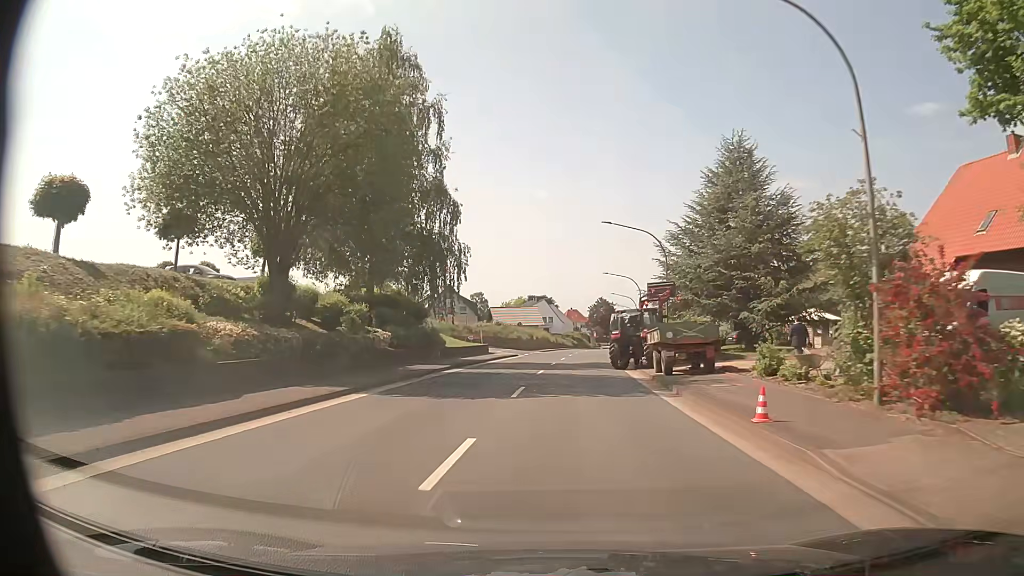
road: primary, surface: asphalt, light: Day
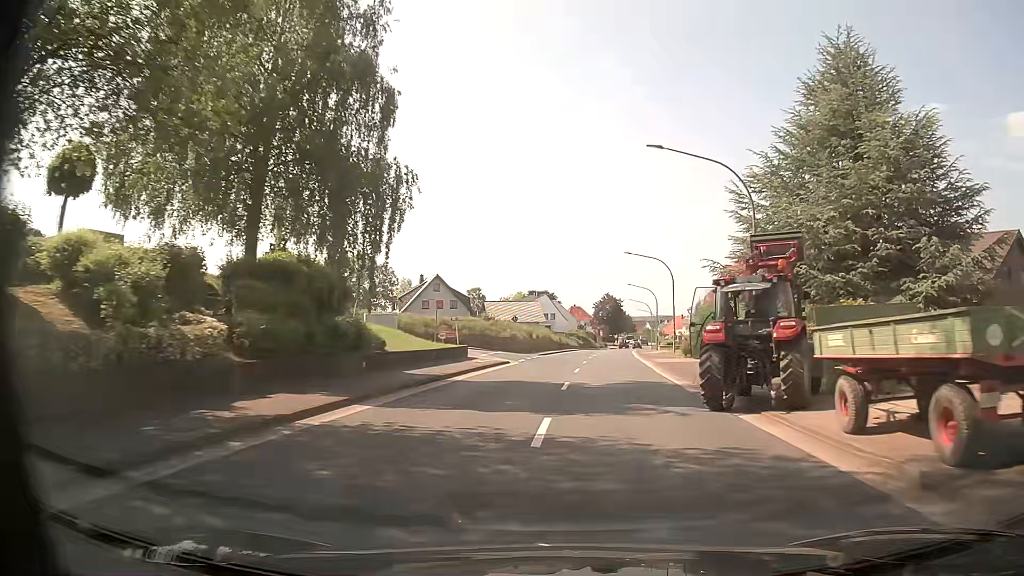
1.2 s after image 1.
(-0.2, +15.8) m; -1°
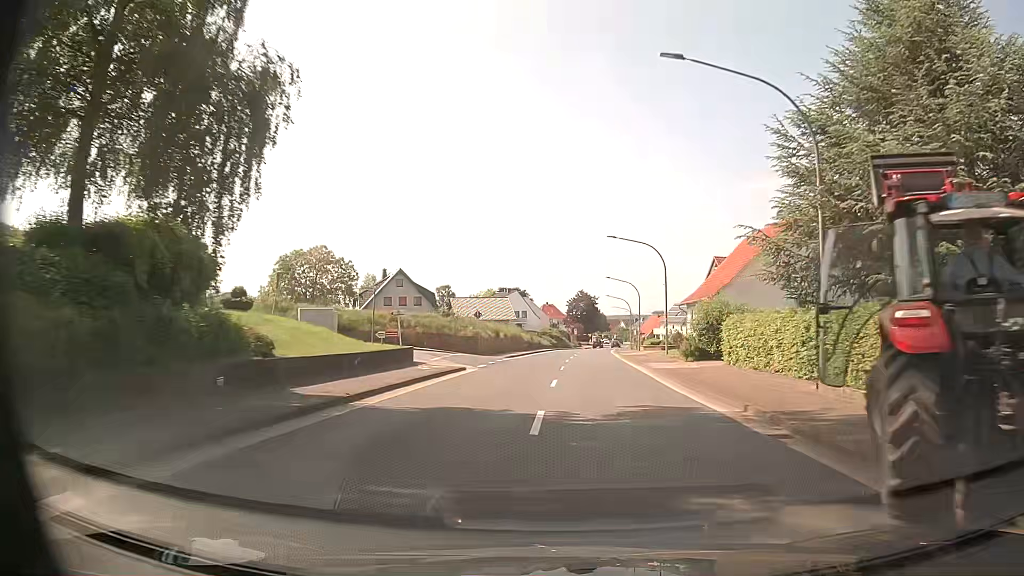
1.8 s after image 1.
(+0.2, +8.0) m; +3°
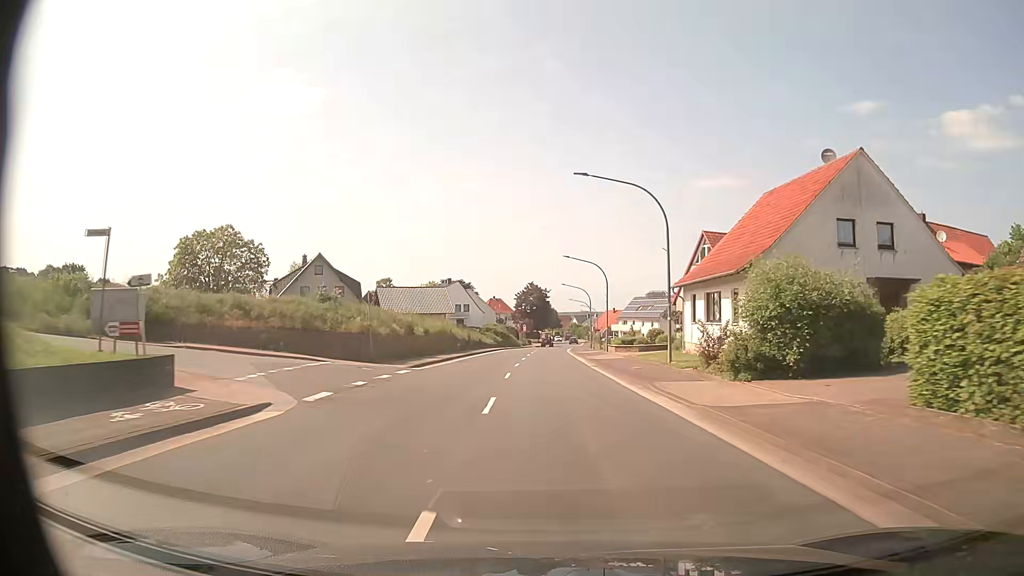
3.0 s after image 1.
(+0.7, +16.3) m; +4°
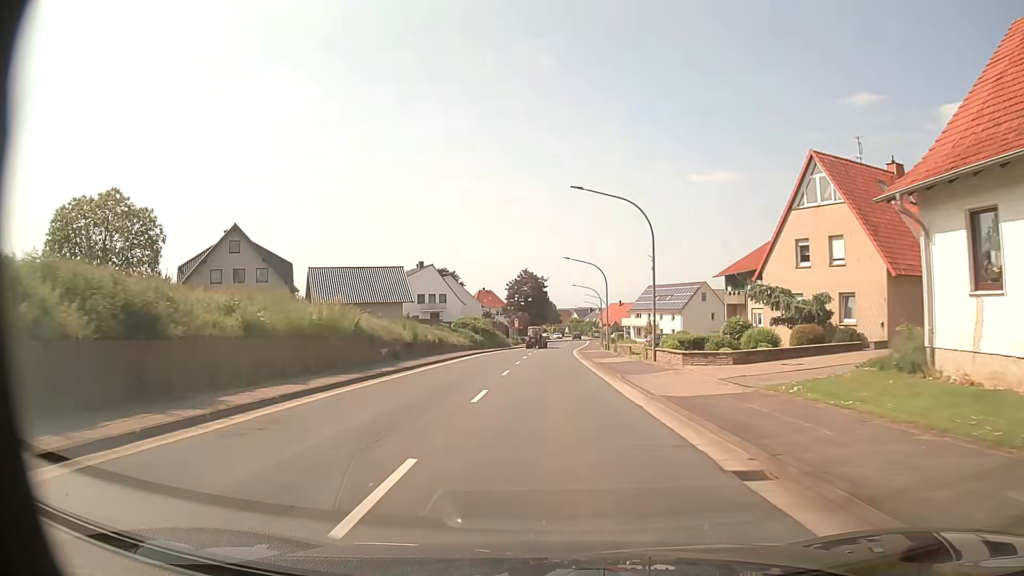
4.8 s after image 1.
(+0.3, +25.1) m; 0°
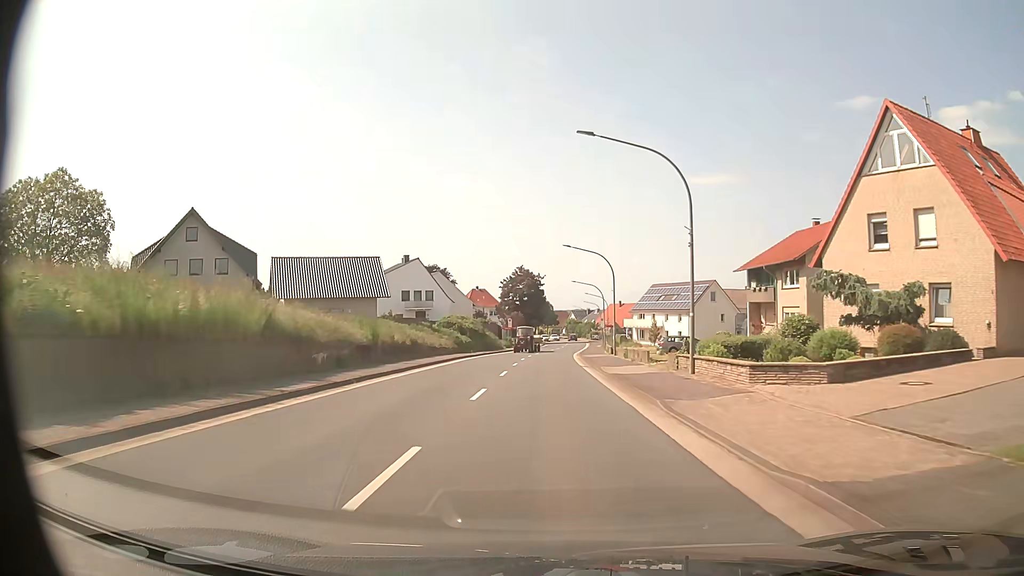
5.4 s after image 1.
(+0.1, +8.4) m; +1°
